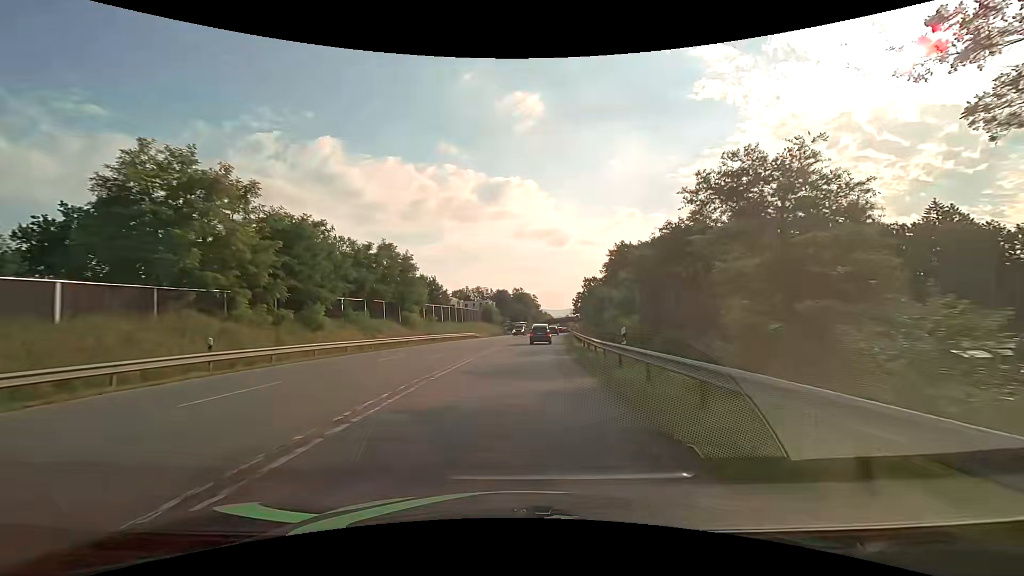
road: secondary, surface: asphalt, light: Day
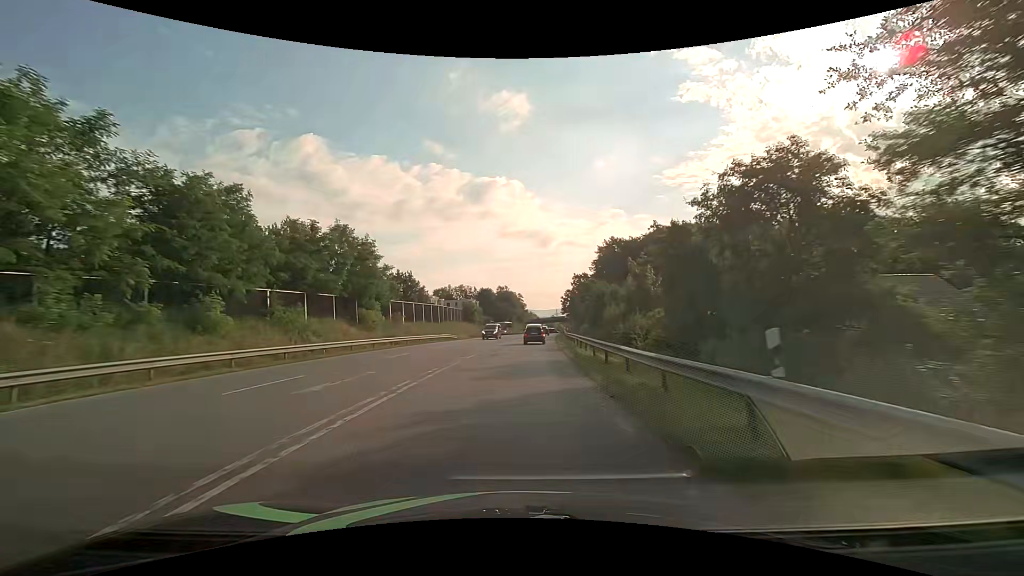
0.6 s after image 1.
(+0.1, +10.1) m; +1°
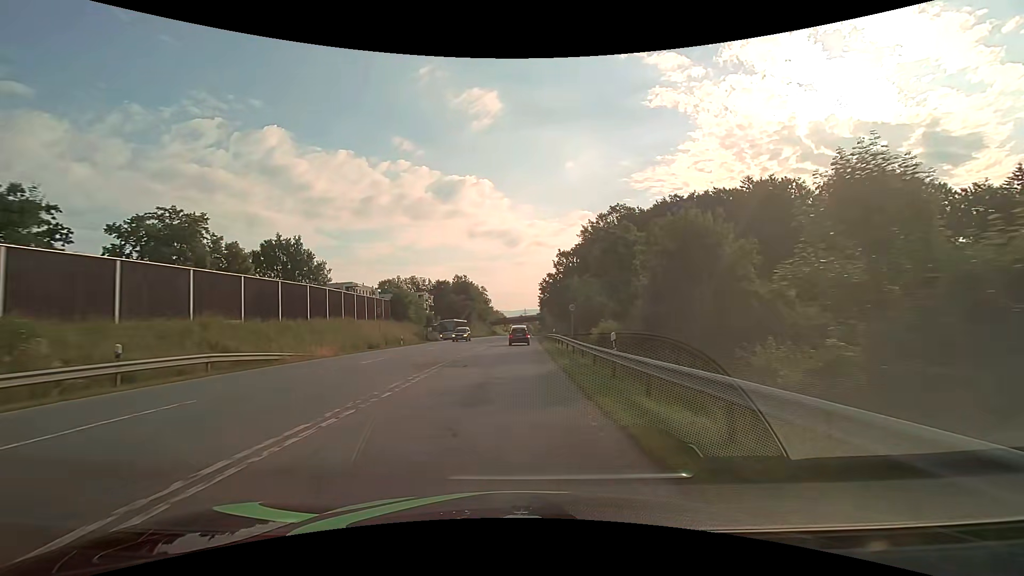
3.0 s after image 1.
(+1.7, +40.3) m; +4°
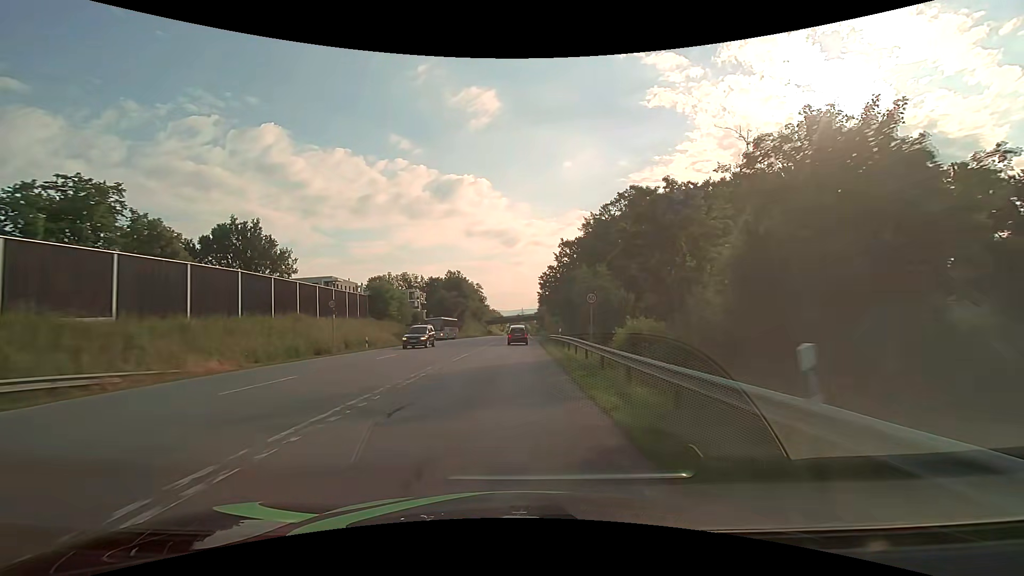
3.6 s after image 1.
(+0.1, +9.9) m; +1°
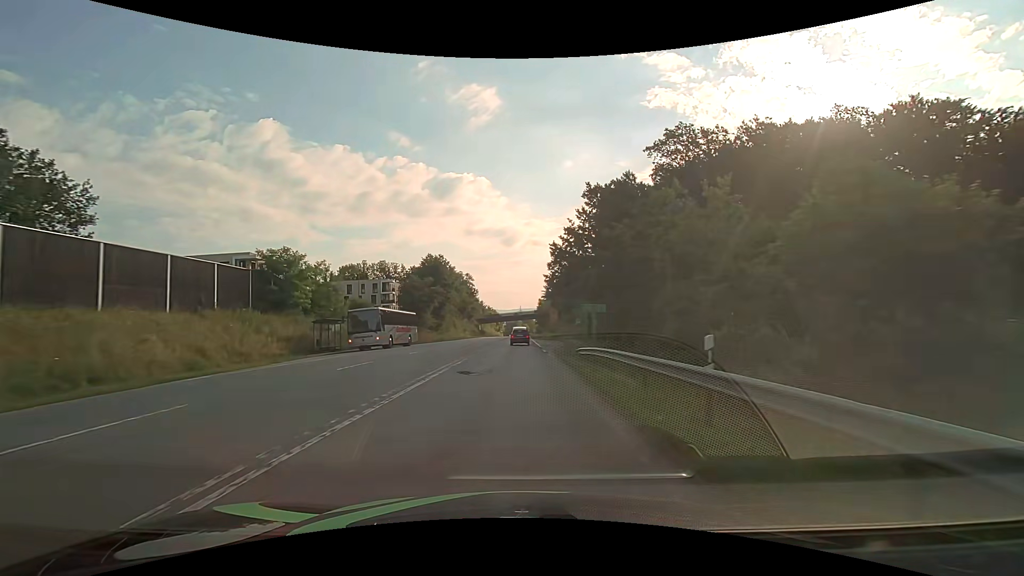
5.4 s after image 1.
(0.0, +28.9) m; 0°
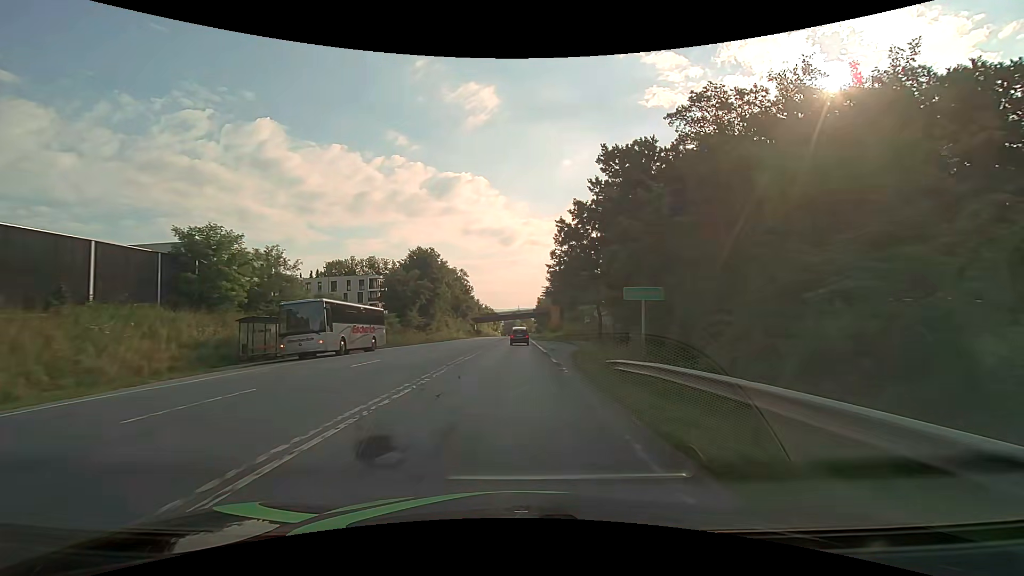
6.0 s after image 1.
(0.0, +9.5) m; 0°
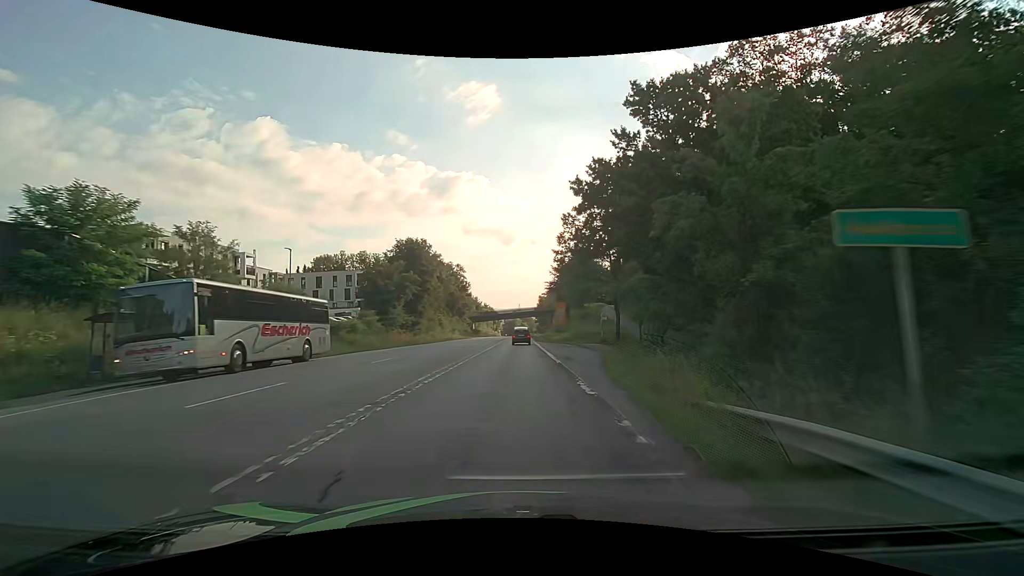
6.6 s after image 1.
(0.0, +9.4) m; 0°
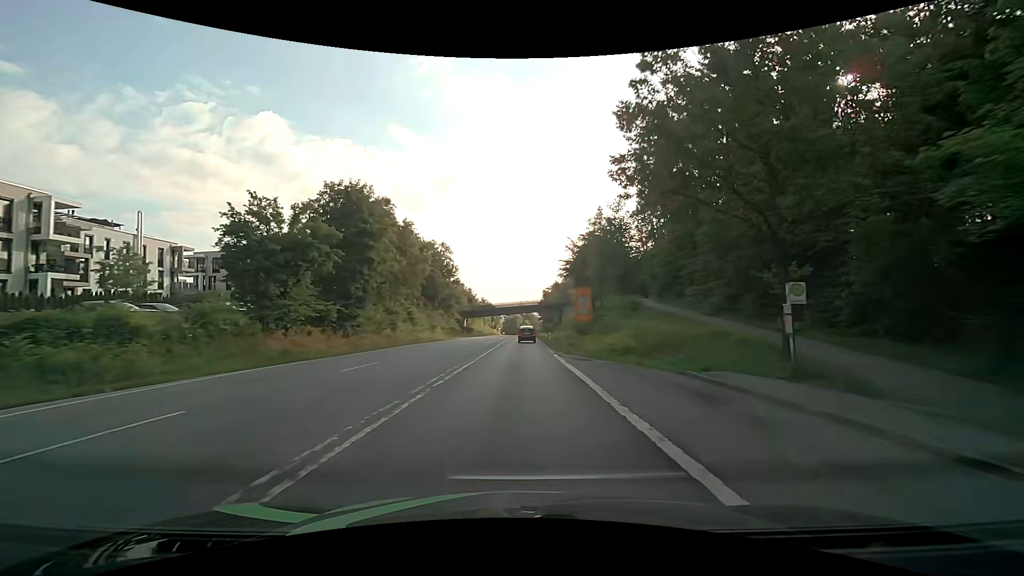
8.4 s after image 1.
(-0.1, +28.0) m; 0°
(0, +10) (0, +20) (0, +30) (0, +40) (0, +50) (+1, +60) (+1, +70) (+1, +80) (+1, +90) (+1, +100) m
